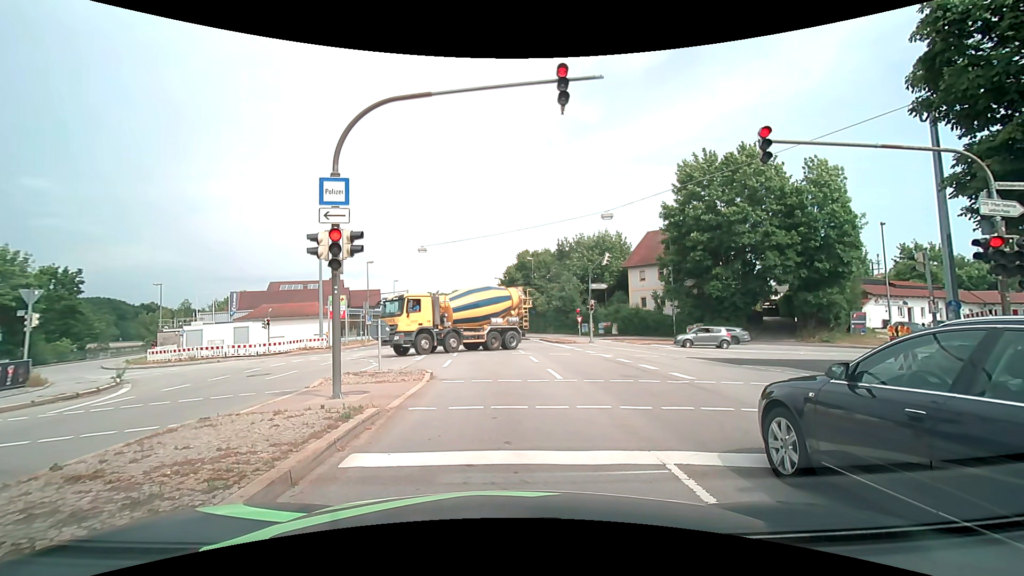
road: primary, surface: asphalt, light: Day
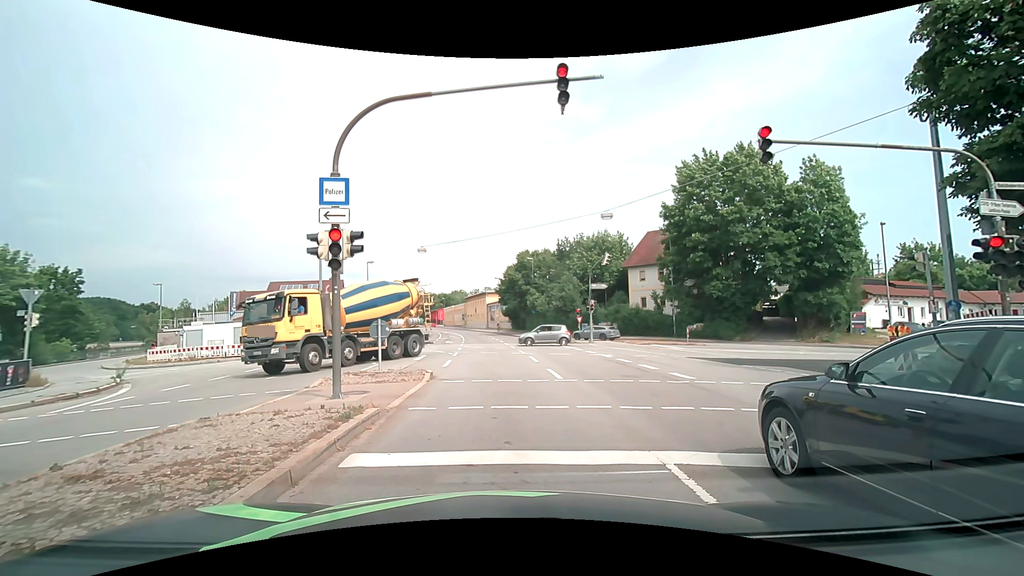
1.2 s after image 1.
(0.0, 0.0) m; 0°
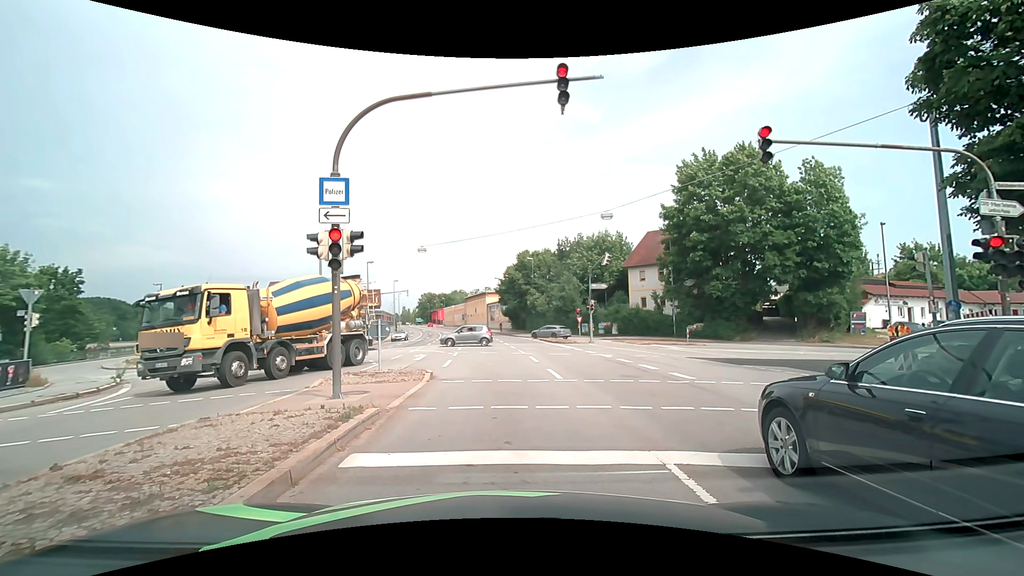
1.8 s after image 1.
(0.0, 0.0) m; 0°
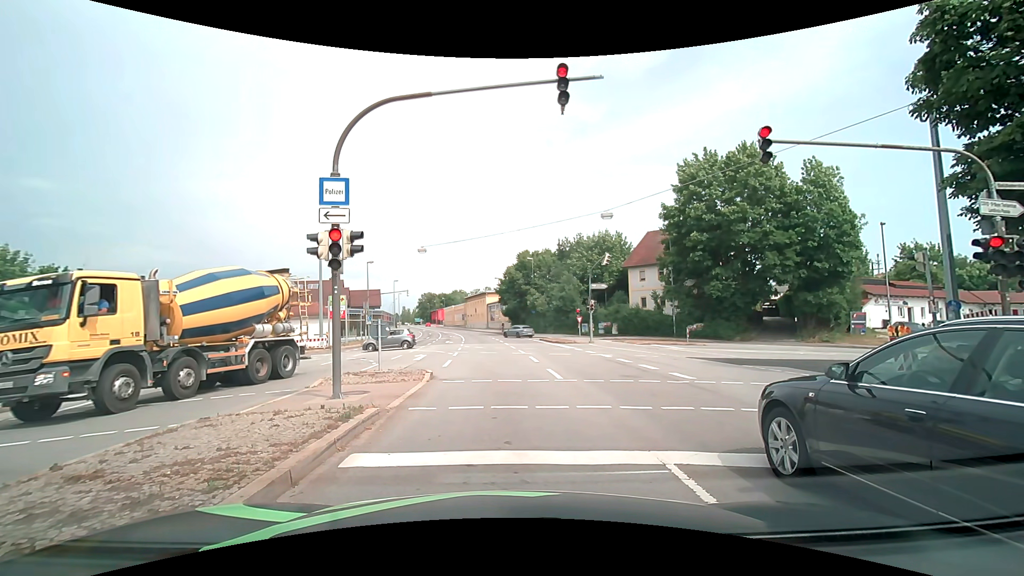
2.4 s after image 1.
(0.0, 0.0) m; 0°
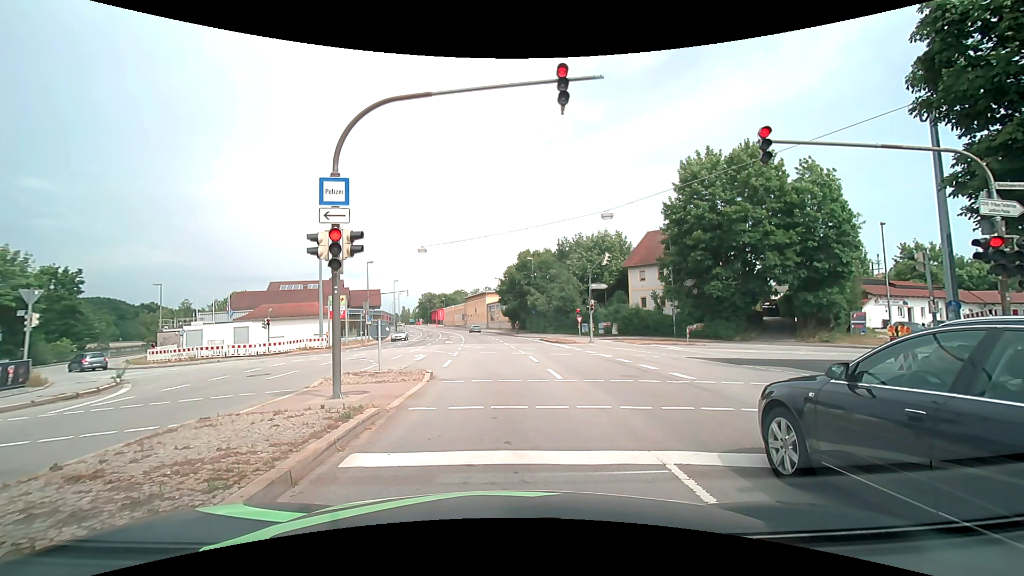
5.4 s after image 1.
(0.0, 0.0) m; 0°
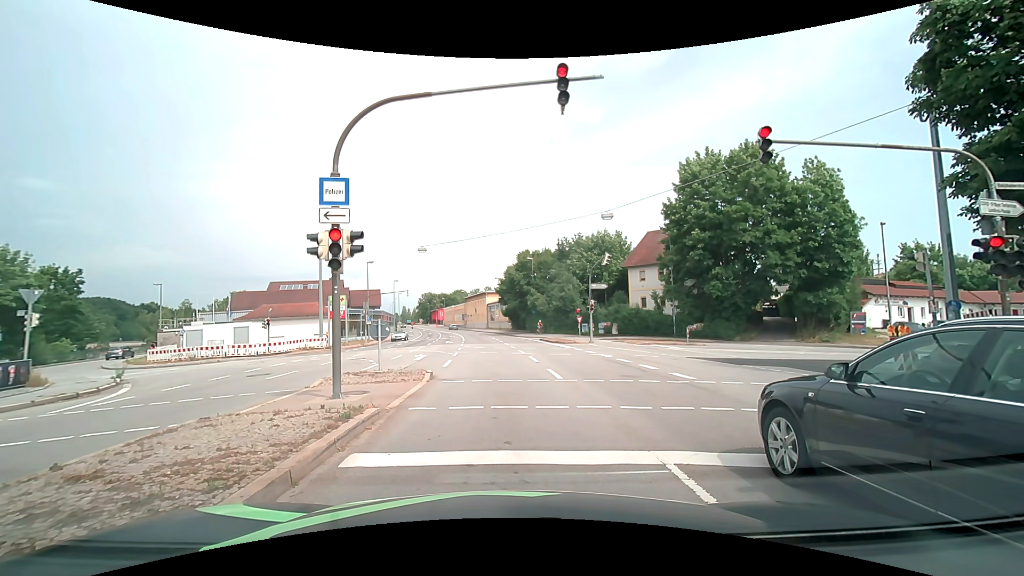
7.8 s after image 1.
(0.0, 0.0) m; 0°
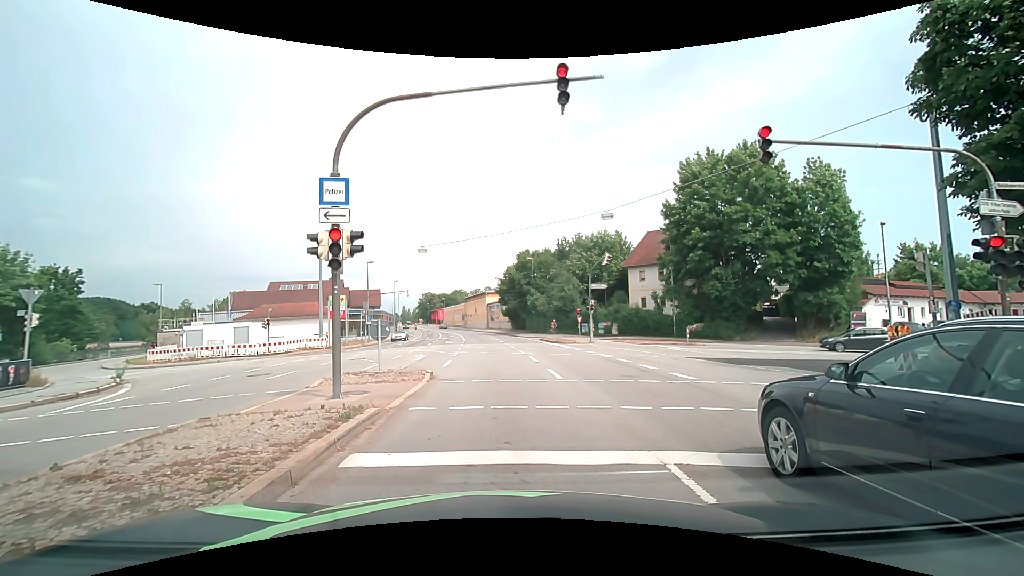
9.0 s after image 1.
(0.0, 0.0) m; 0°
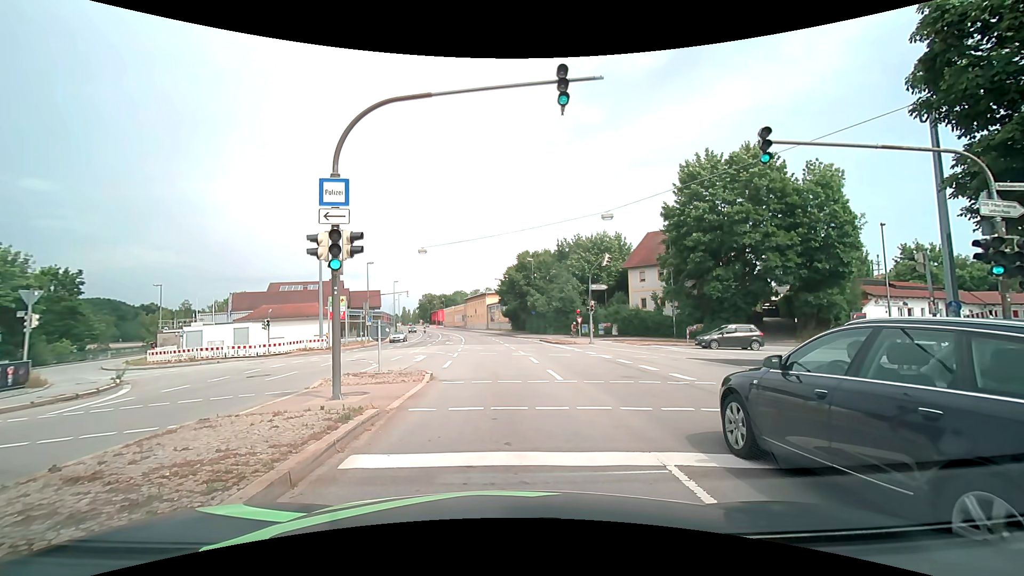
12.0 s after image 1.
(0.0, 0.0) m; 0°
